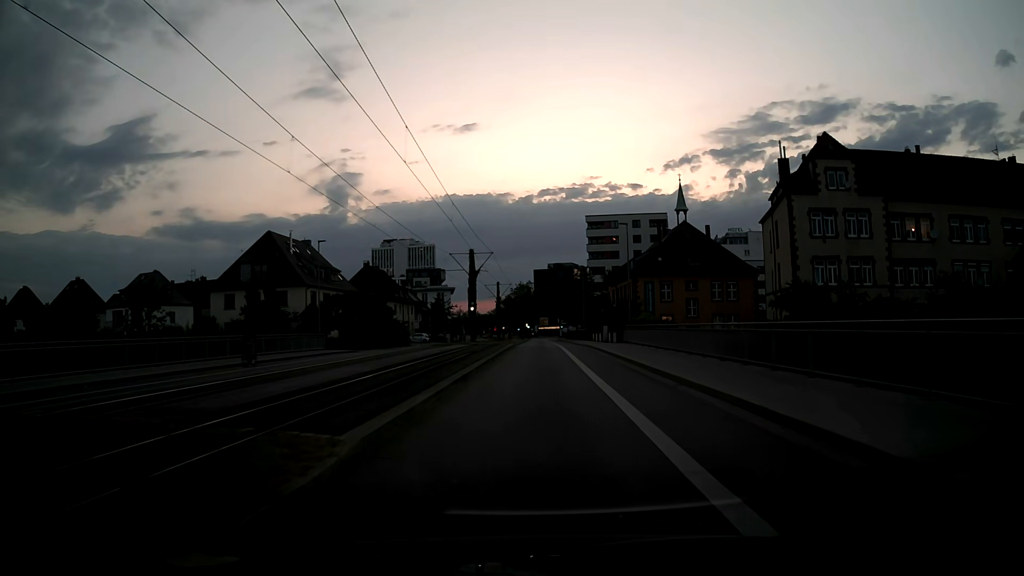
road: secondary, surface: asphalt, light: Dusk
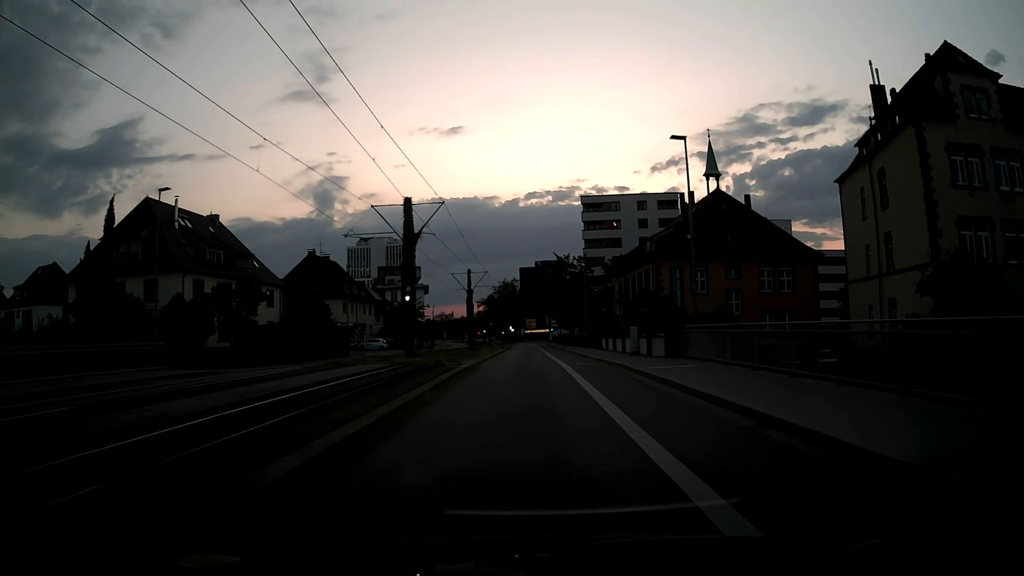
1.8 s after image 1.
(+0.1, +22.2) m; +1°
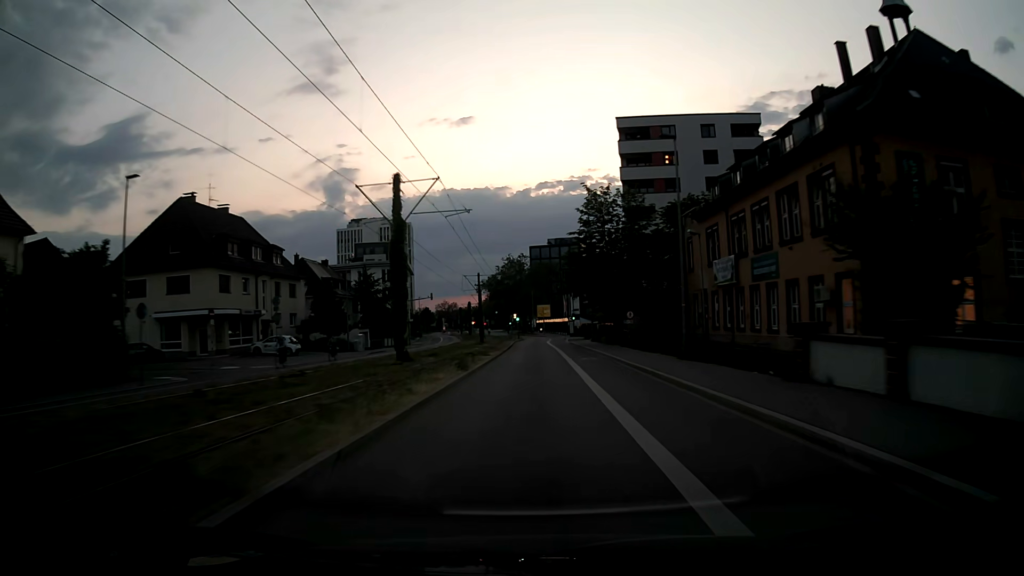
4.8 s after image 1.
(-0.3, +37.0) m; -1°
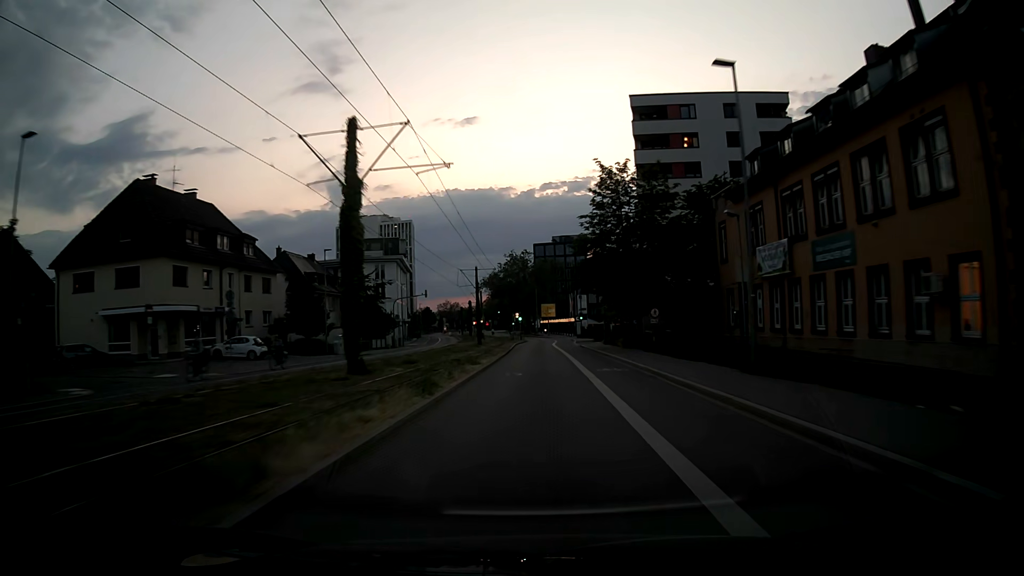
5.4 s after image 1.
(0.0, +7.5) m; 0°
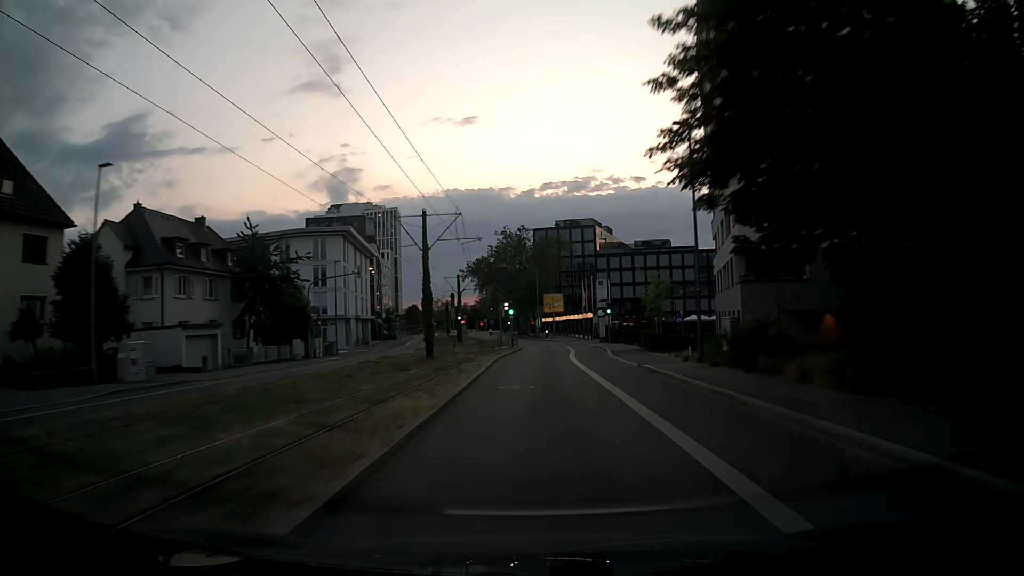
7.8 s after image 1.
(0.0, +30.2) m; 0°
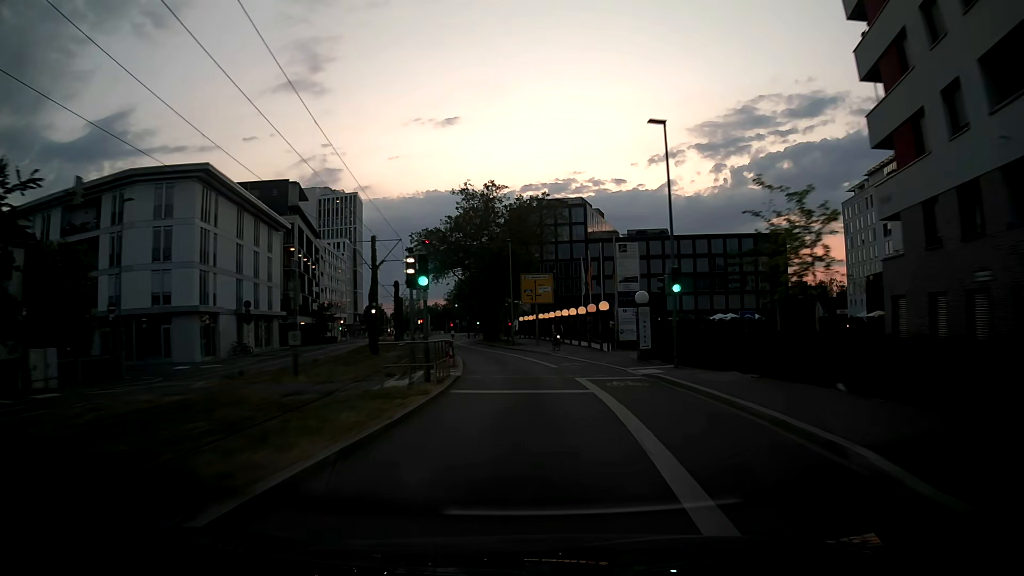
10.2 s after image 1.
(+0.4, +30.6) m; +2°
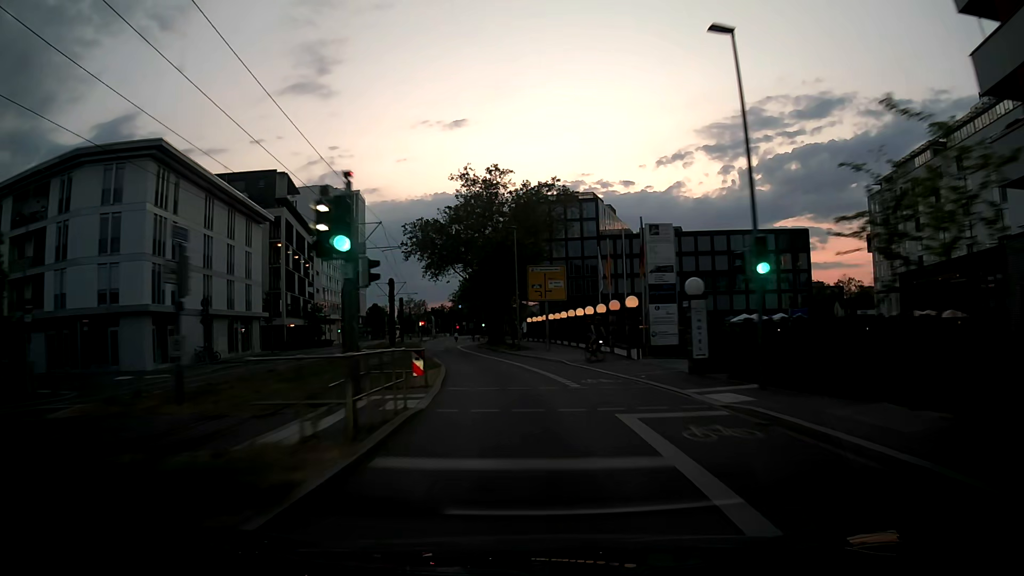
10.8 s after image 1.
(0.0, +7.7) m; -1°
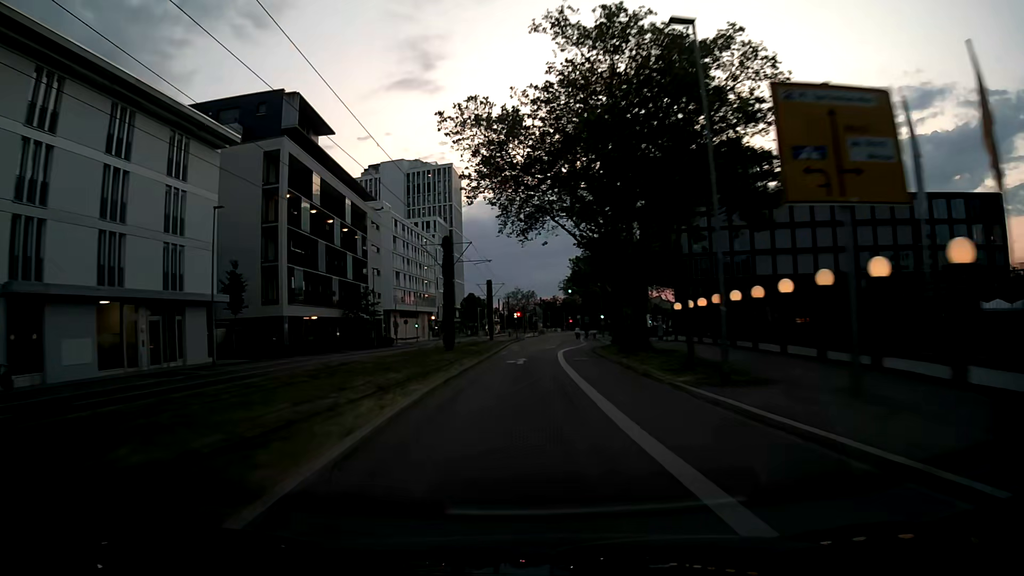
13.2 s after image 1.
(-2.2, +30.4) m; -9°
(0, +10) (-1, +20) (-1, +30) (0, +40) (+1, +50) (+2, +60) (+3, +70) (+3, +80) (+3, +90) (+3, +100) m
